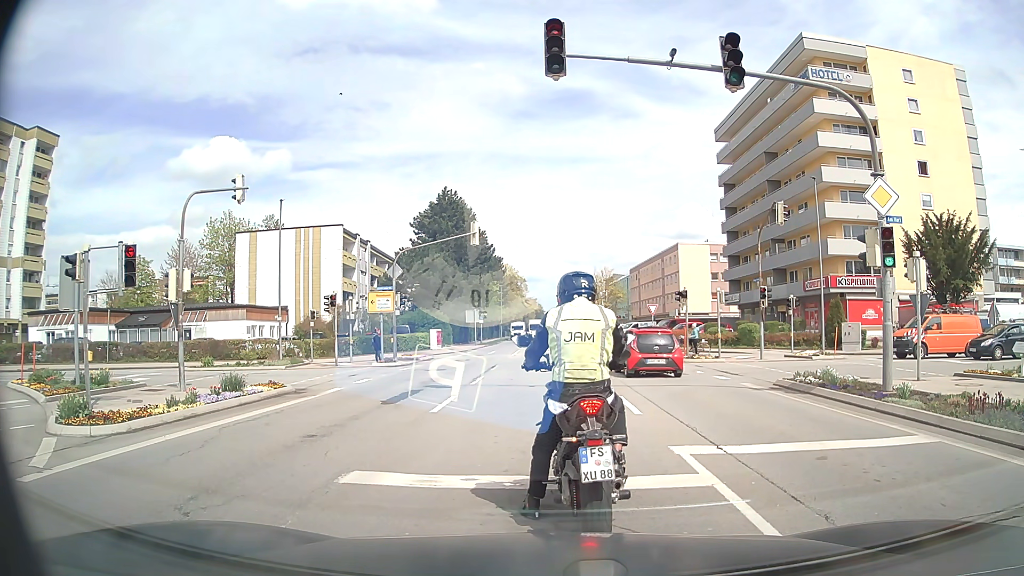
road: secondary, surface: asphalt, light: Day
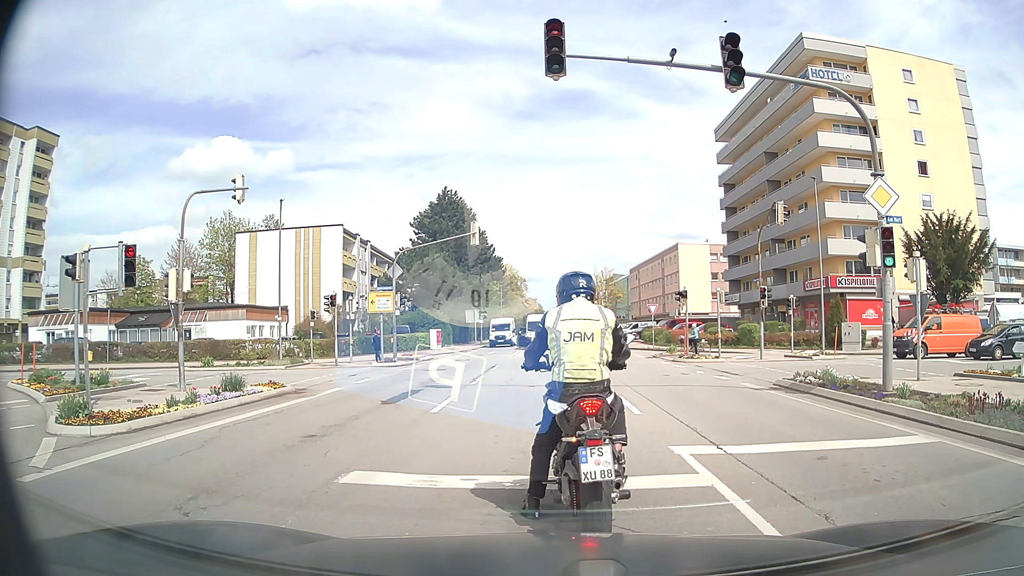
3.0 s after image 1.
(0.0, 0.0) m; 0°
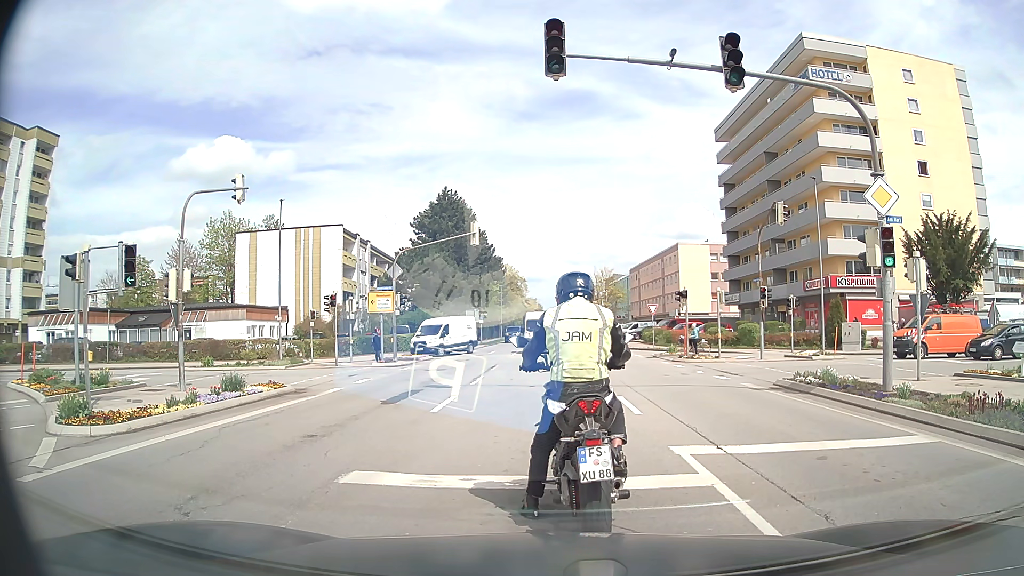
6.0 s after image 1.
(0.0, 0.0) m; 0°
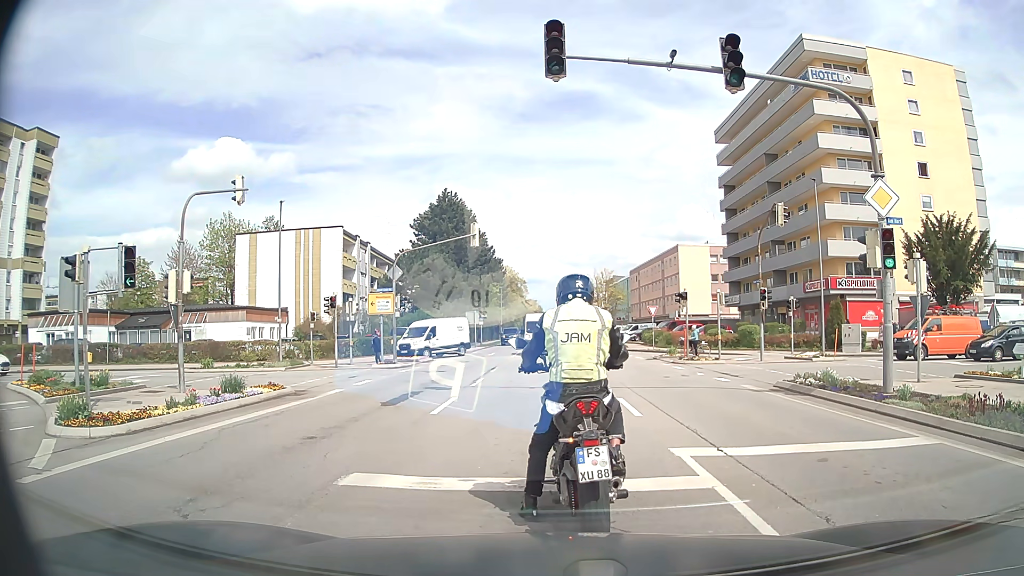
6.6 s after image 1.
(0.0, 0.0) m; 0°
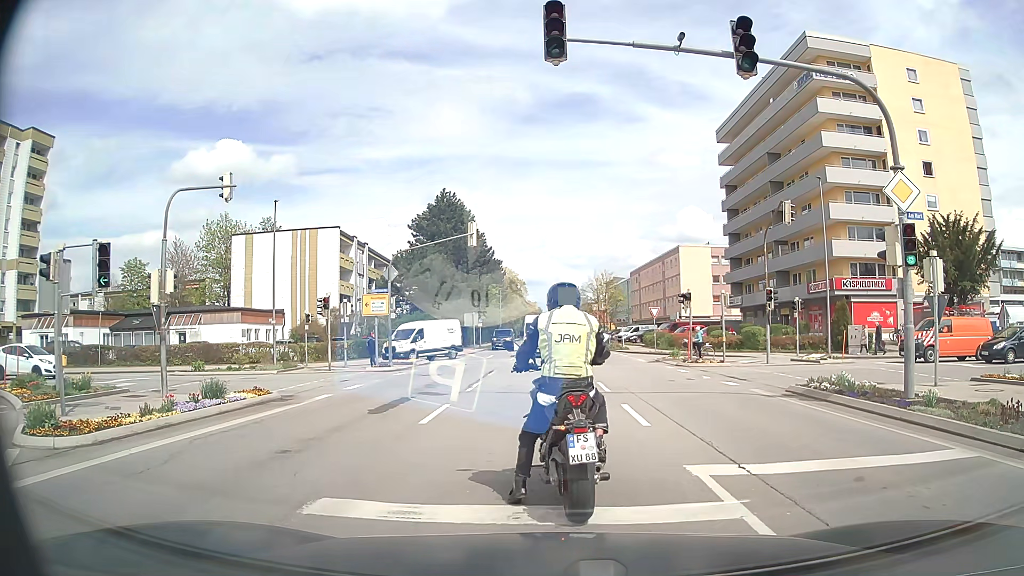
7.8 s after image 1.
(0.0, +1.0) m; -1°
(0, +10) (-2, +20) (-10, +25) (-20, +26) (-30, +24) (-40, +22) (-49, +20) (-59, +18) (-69, +16) (-79, +14) m
